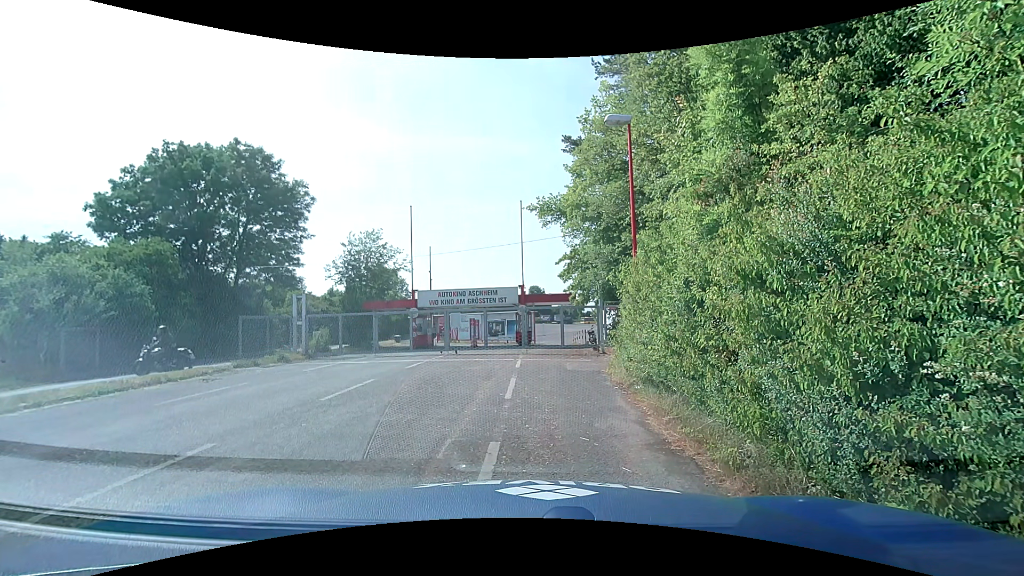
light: Day
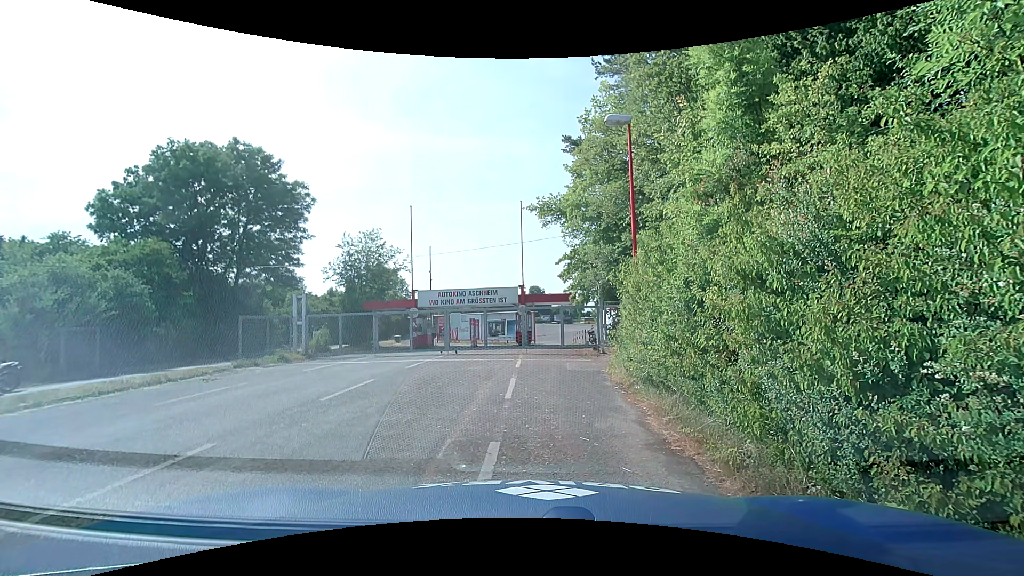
(0.0, 0.0) m; 0°
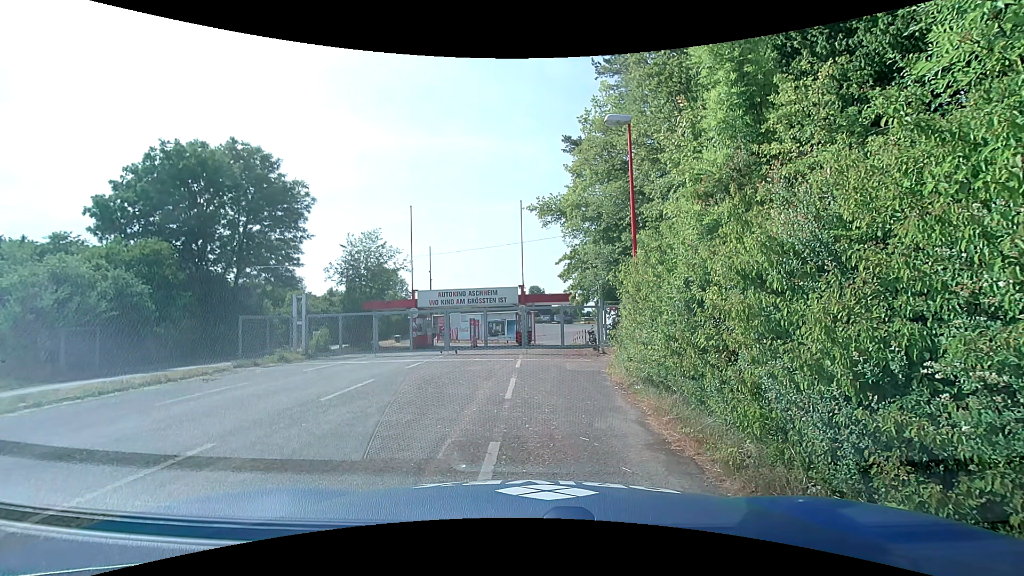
(0.0, 0.0) m; 0°
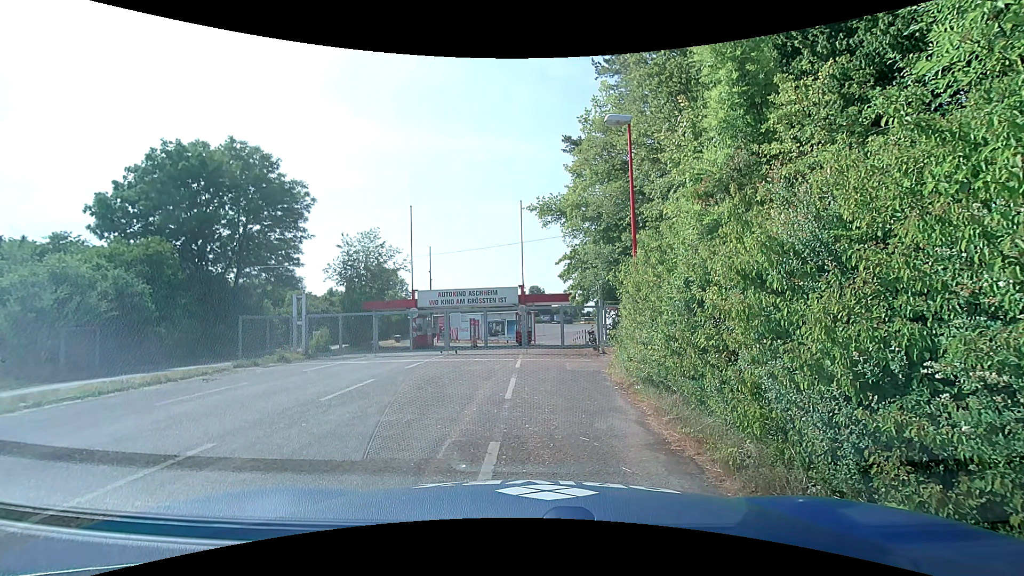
(0.0, 0.0) m; 0°
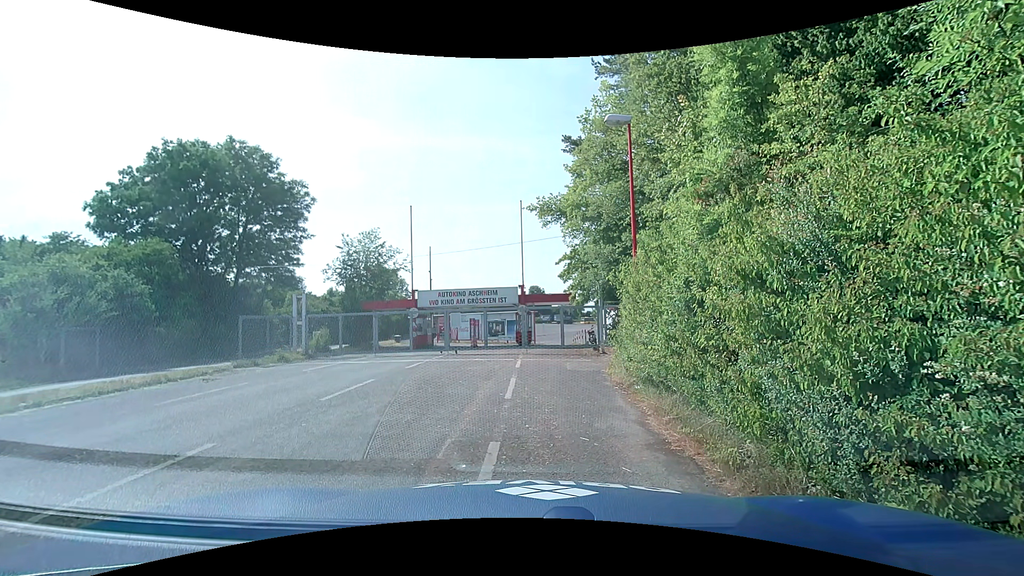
(0.0, 0.0) m; 0°
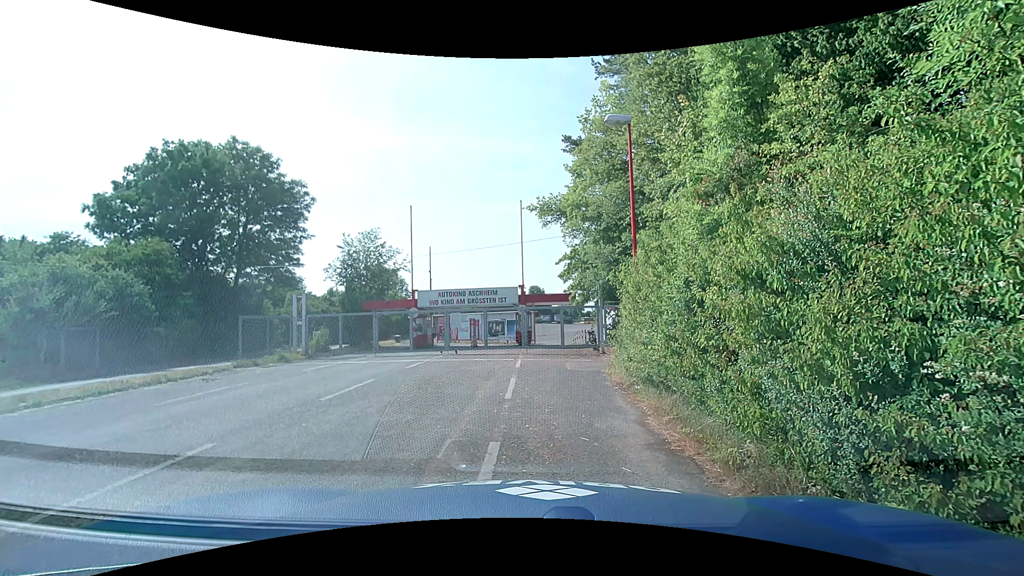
(0.0, 0.0) m; 0°
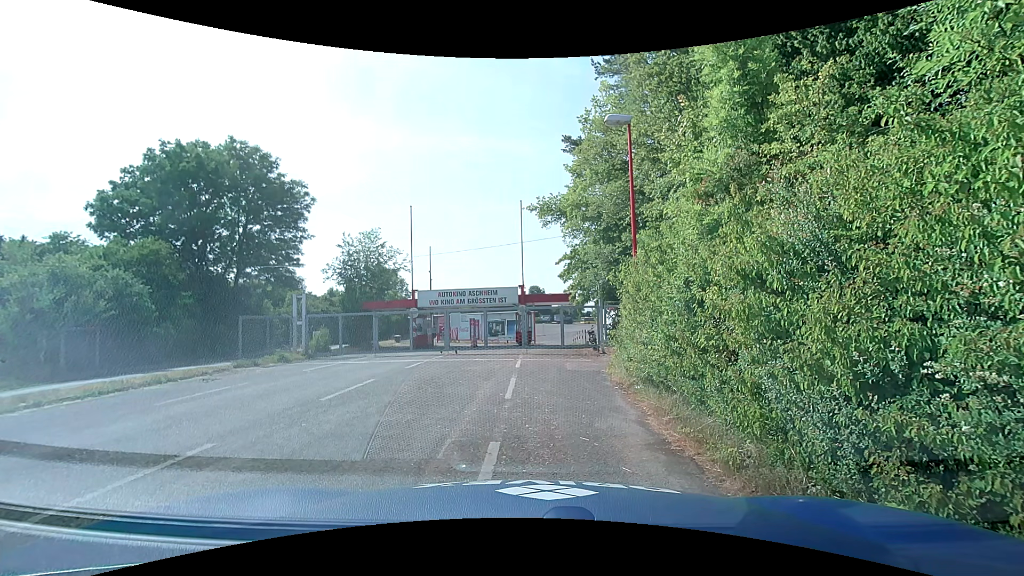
(0.0, 0.0) m; 0°
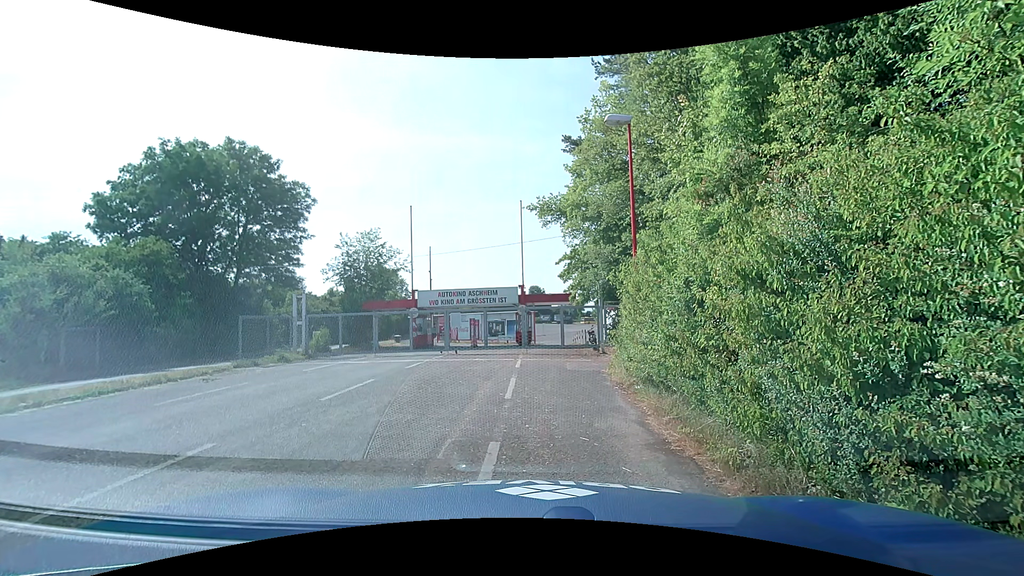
(0.0, 0.0) m; 0°
